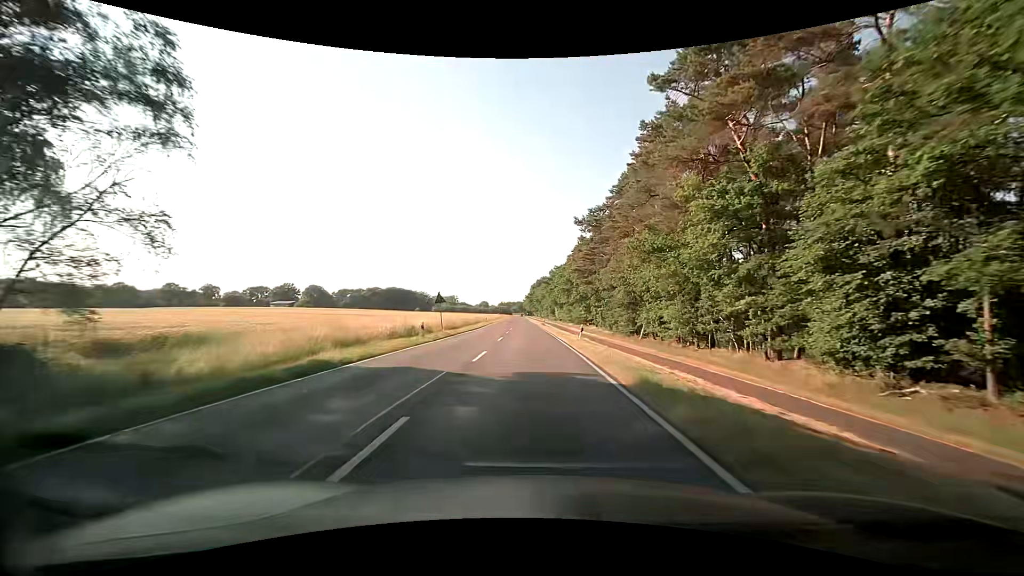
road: secondary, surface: asphalt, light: Day
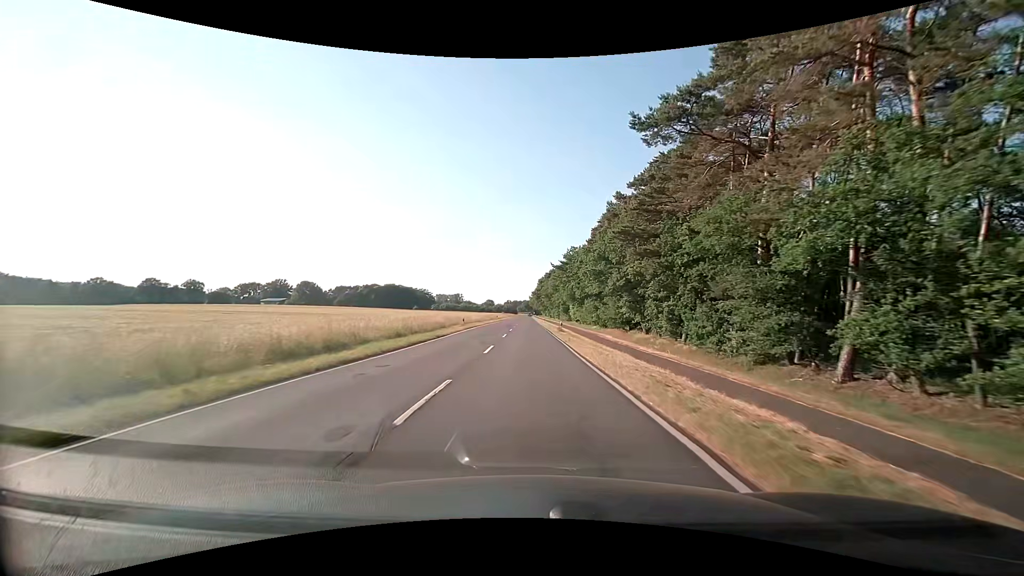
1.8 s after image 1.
(-0.3, +32.3) m; -1°
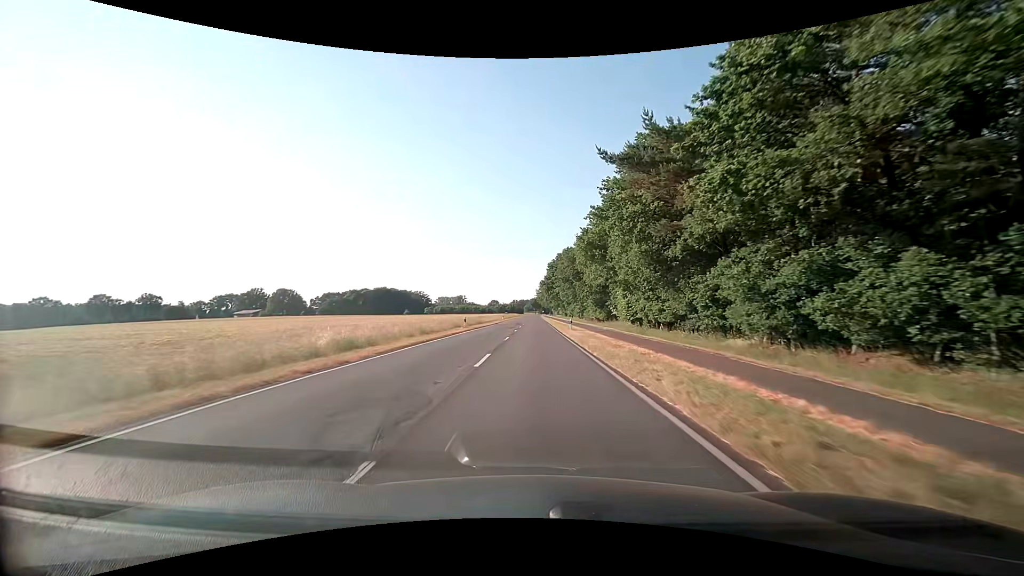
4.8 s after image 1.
(-0.3, +53.9) m; -1°
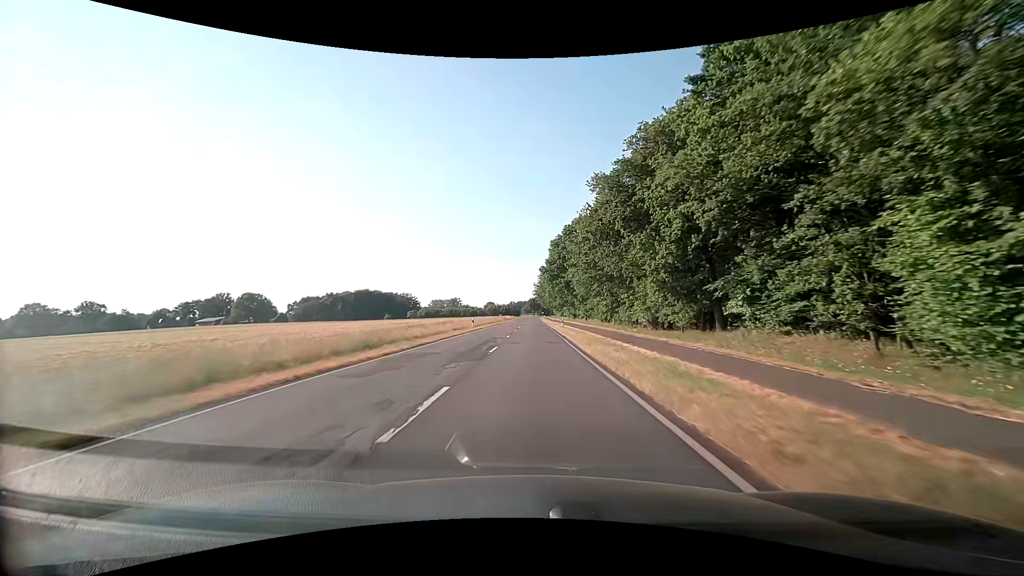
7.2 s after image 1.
(+0.1, +43.2) m; 0°
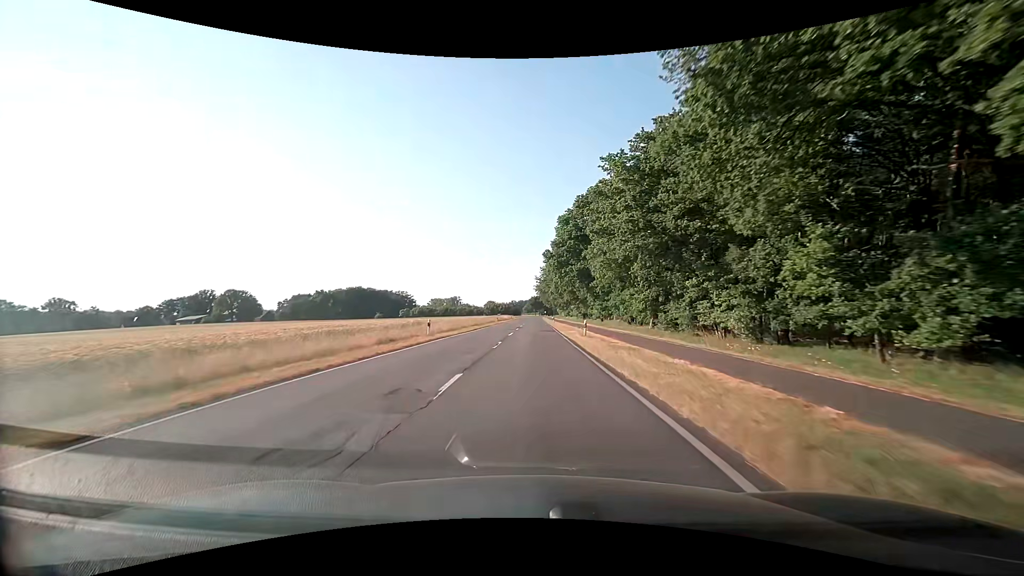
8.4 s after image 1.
(+0.1, +21.6) m; 0°
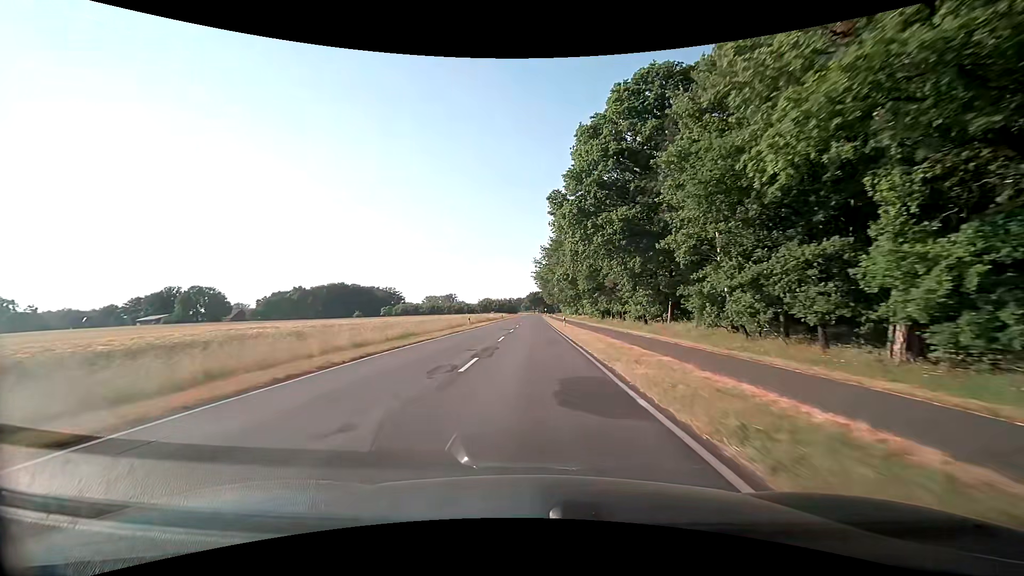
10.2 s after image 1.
(+0.1, +32.3) m; 0°
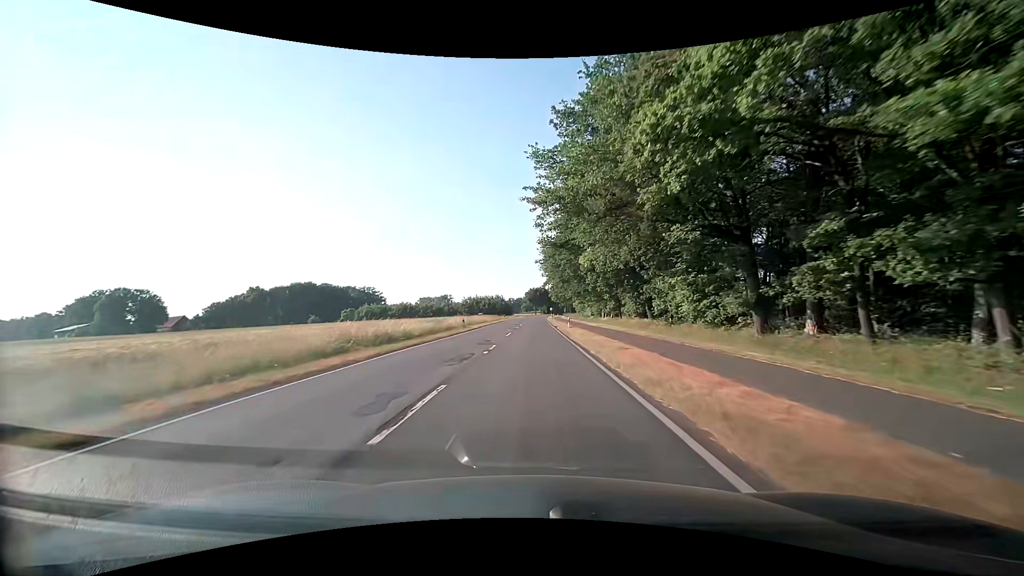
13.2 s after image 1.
(+0.1, +53.8) m; 0°
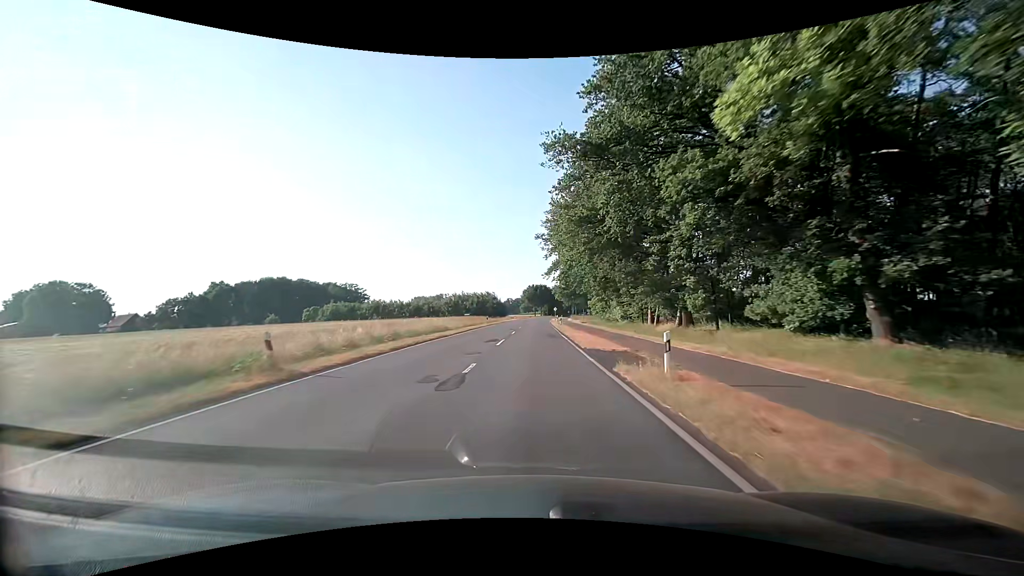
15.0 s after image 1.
(-0.2, +32.3) m; 0°
